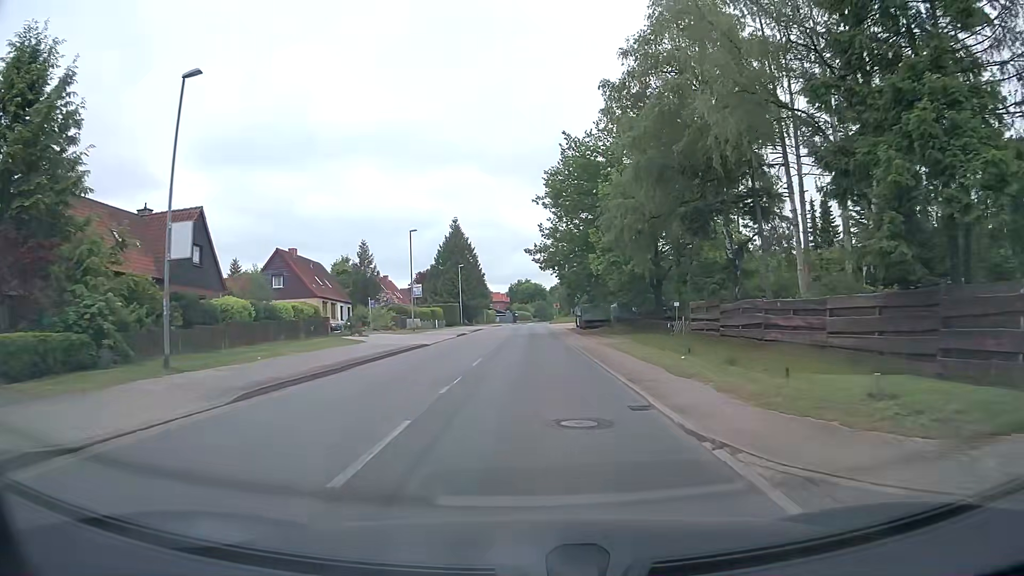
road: tertiary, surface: asphalt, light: Day
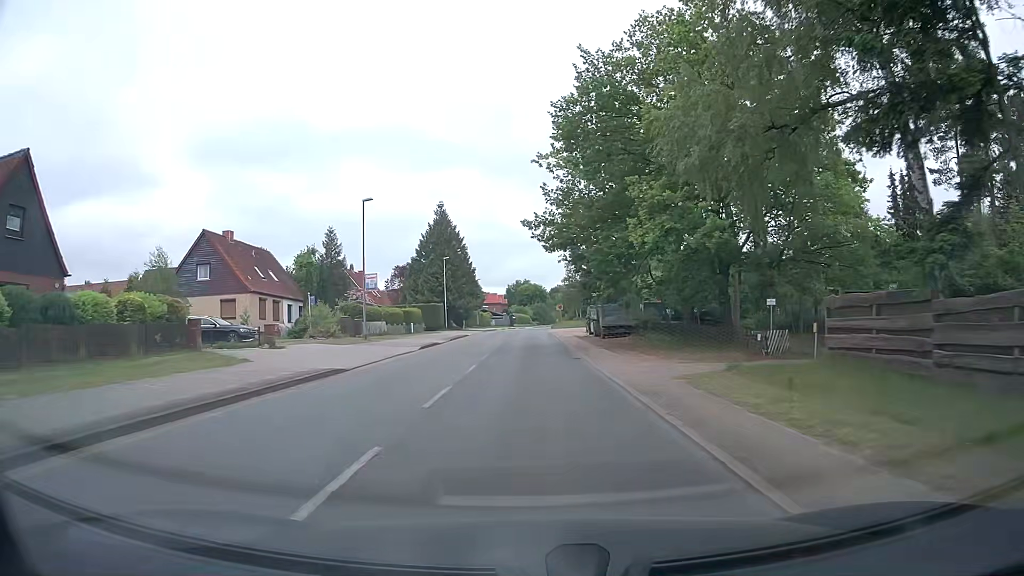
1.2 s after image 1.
(0.0, +14.4) m; 0°
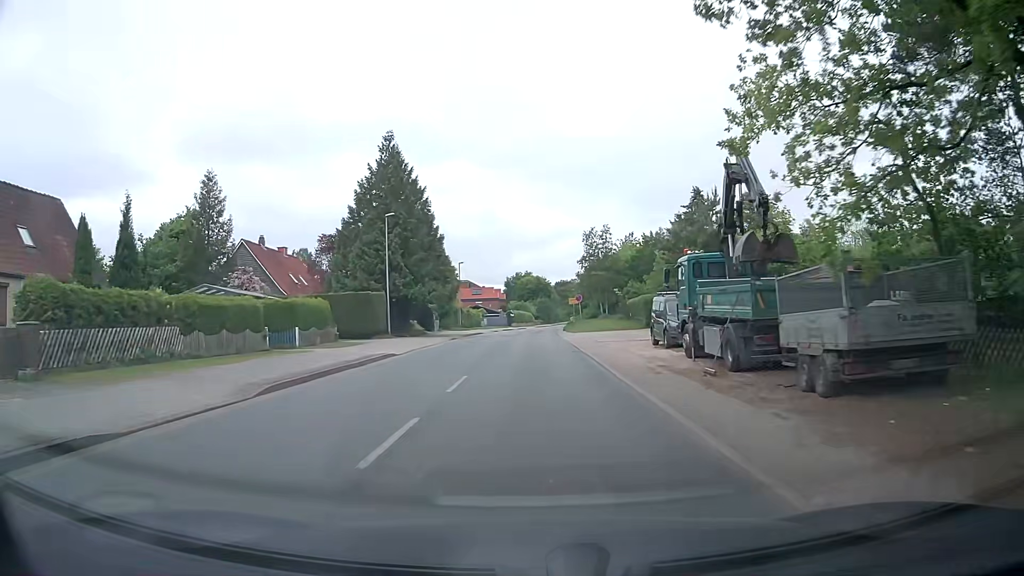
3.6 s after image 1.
(0.0, +29.2) m; 0°
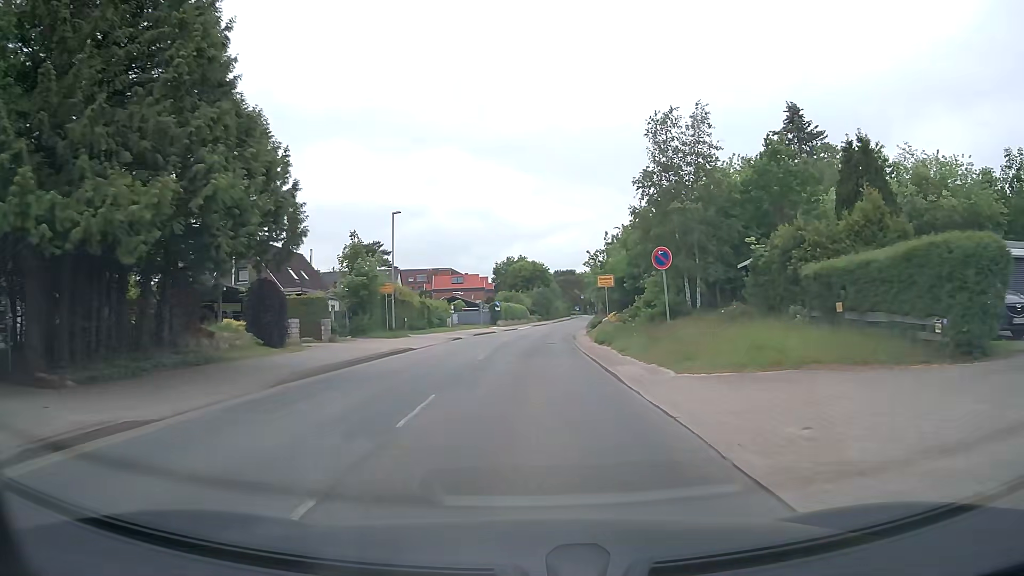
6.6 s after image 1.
(+0.3, +35.3) m; +1°
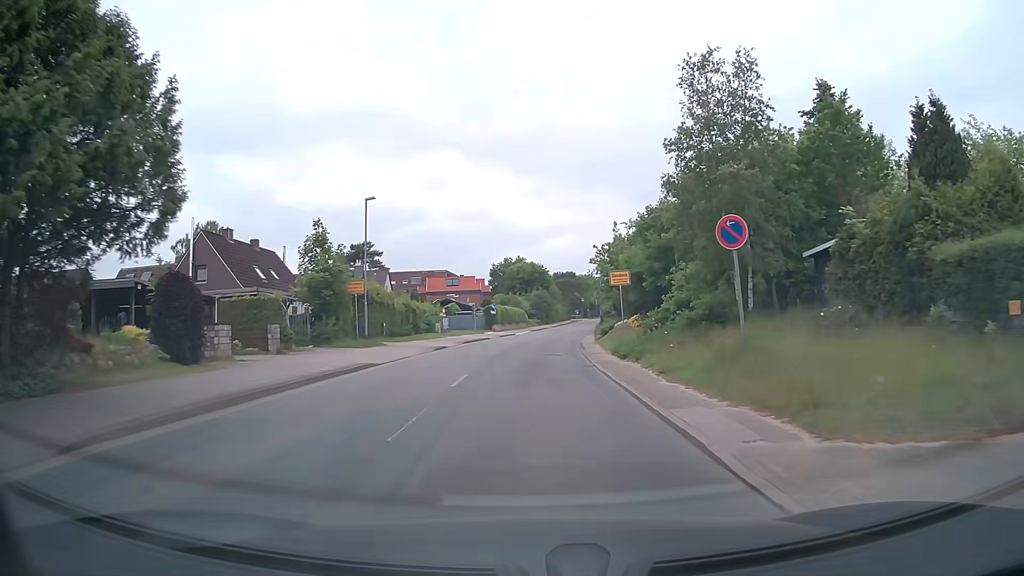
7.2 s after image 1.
(0.0, +6.7) m; 0°
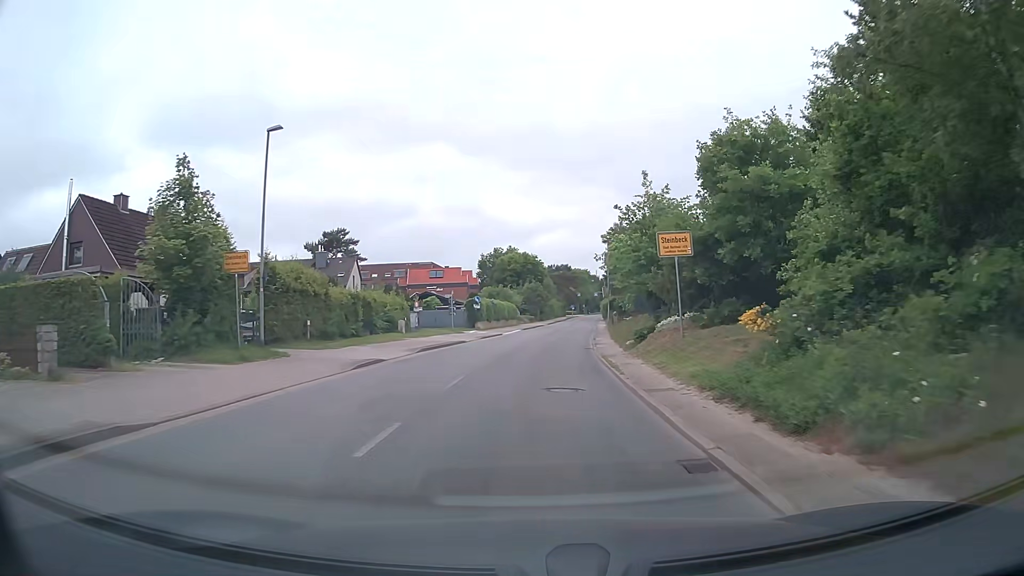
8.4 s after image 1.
(+0.1, +13.3) m; +1°
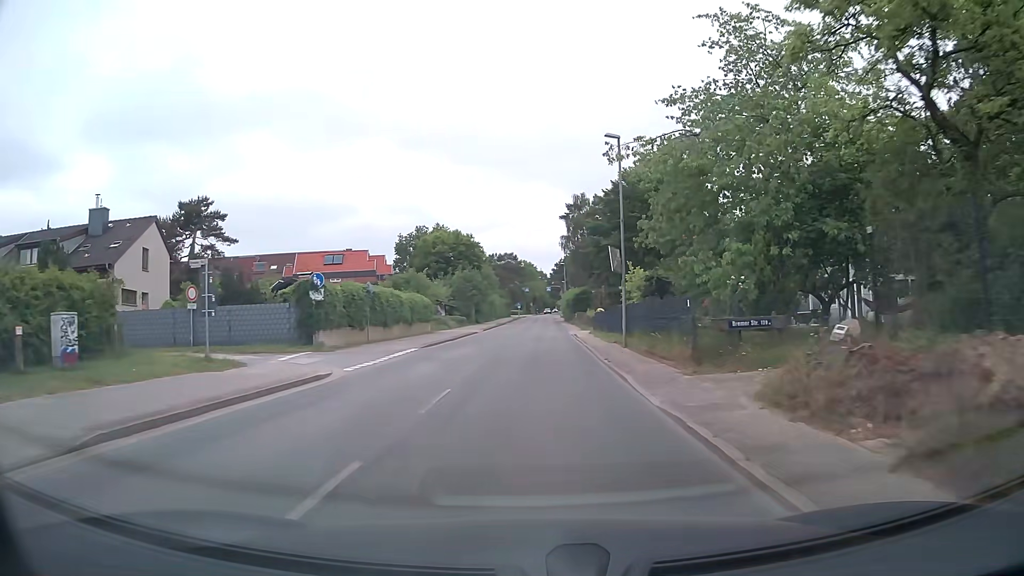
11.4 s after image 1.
(+1.2, +34.4) m; +4°
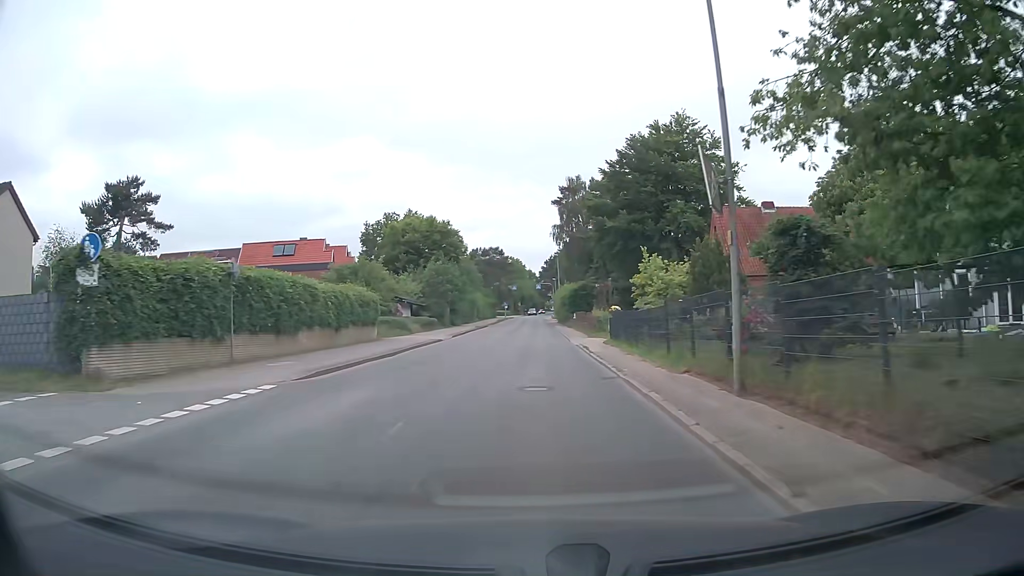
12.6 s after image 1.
(+0.3, +14.4) m; +1°
(0, +10) (0, +20) (0, +30) (0, +40) (0, +50) (+1, +60) (+1, +70) (+1, +80) (+1, +90) (+1, +100) m
